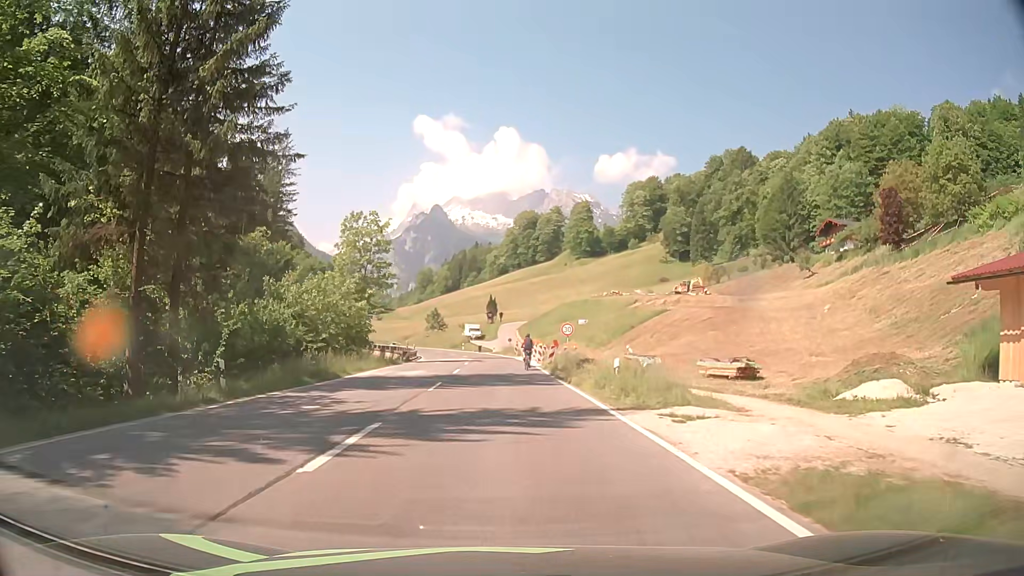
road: primary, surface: asphalt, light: Day
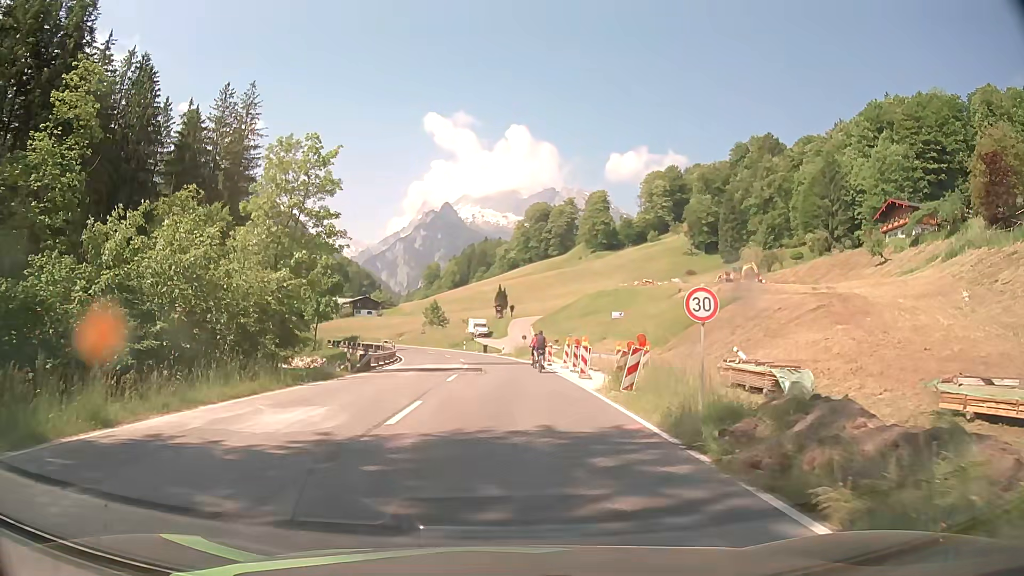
(-0.3, +19.8) m; -2°
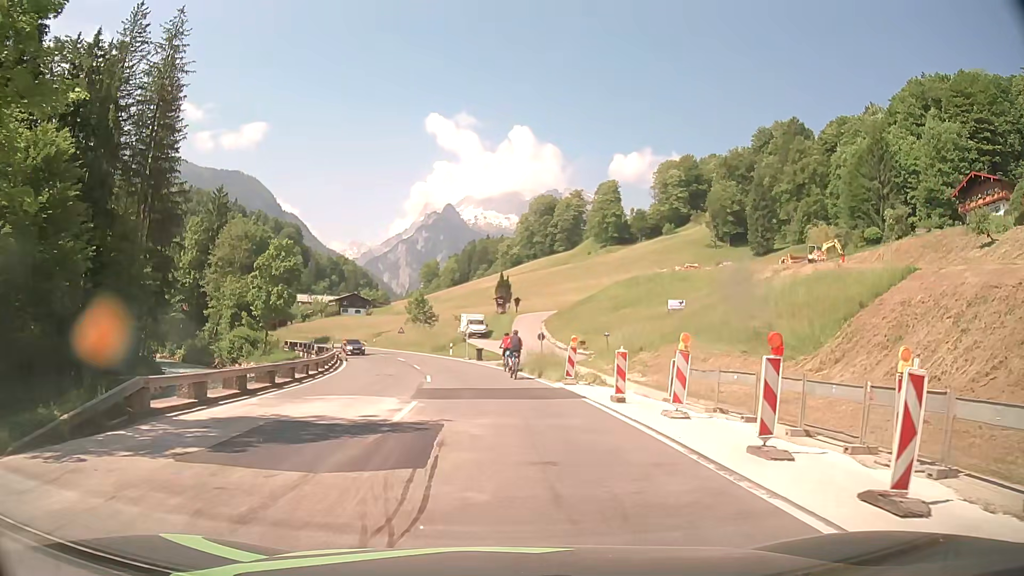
(+0.3, +23.2) m; 0°
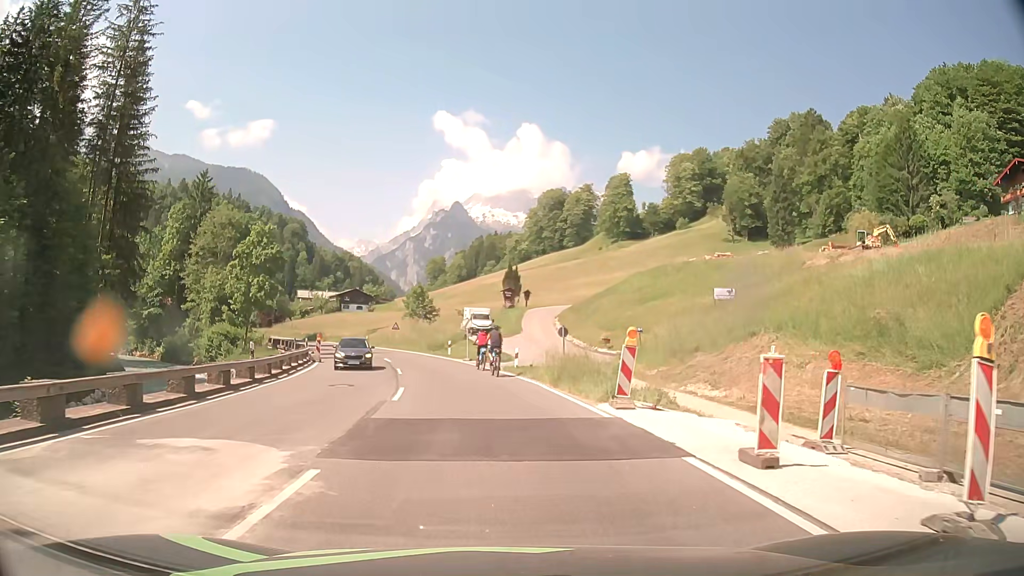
(0.0, +9.0) m; 0°
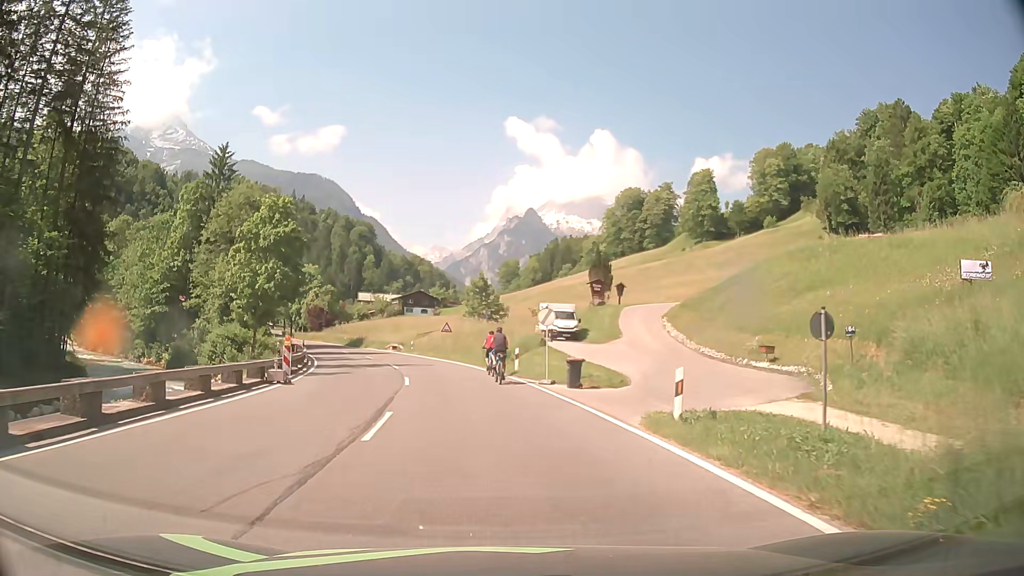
(-0.9, +17.6) m; -6°
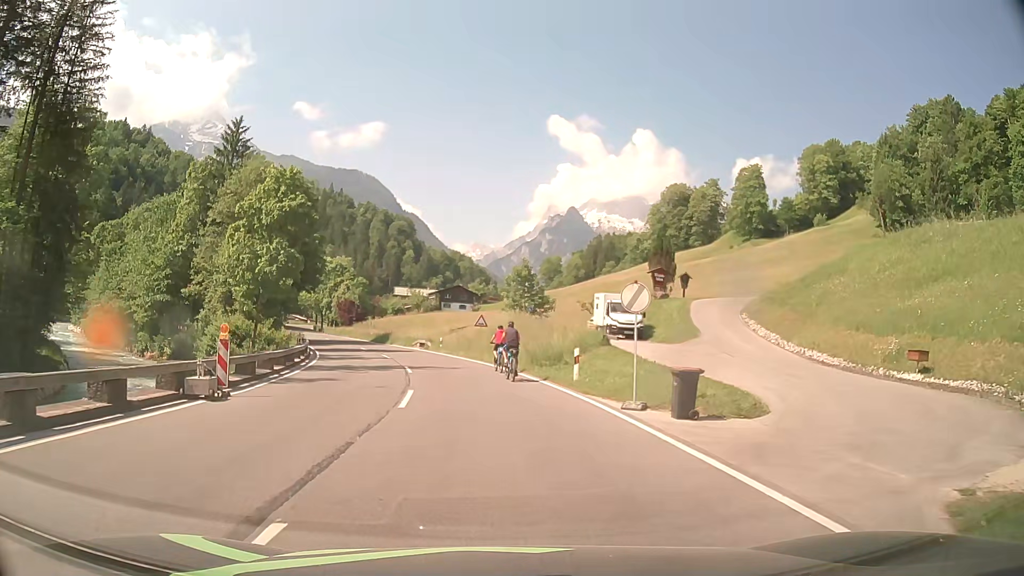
(-0.3, +8.8) m; -3°
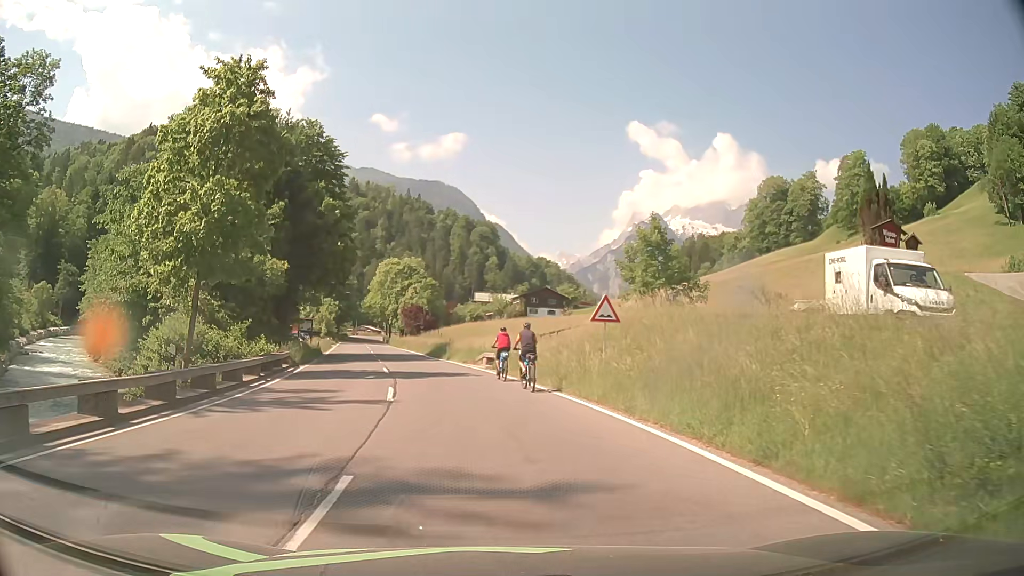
(-1.5, +22.2) m; -8°
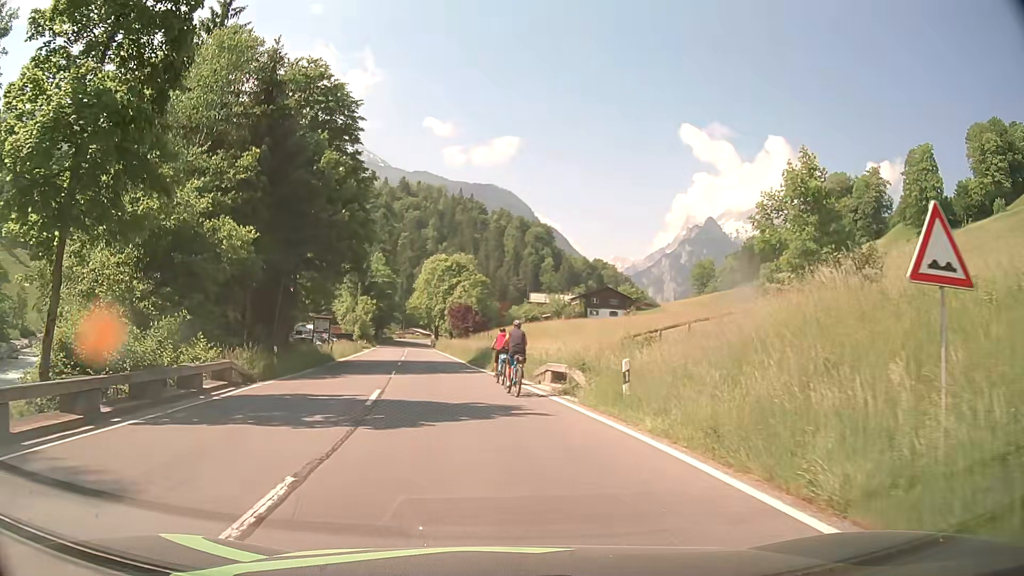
(-0.4, +12.8) m; -4°
(0, +10) (-2, +20) (-3, +30) (-4, +40) (-6, +50) (-7, +60) (-9, +69) (-10, +79) (-12, +89) (-13, +99) m
